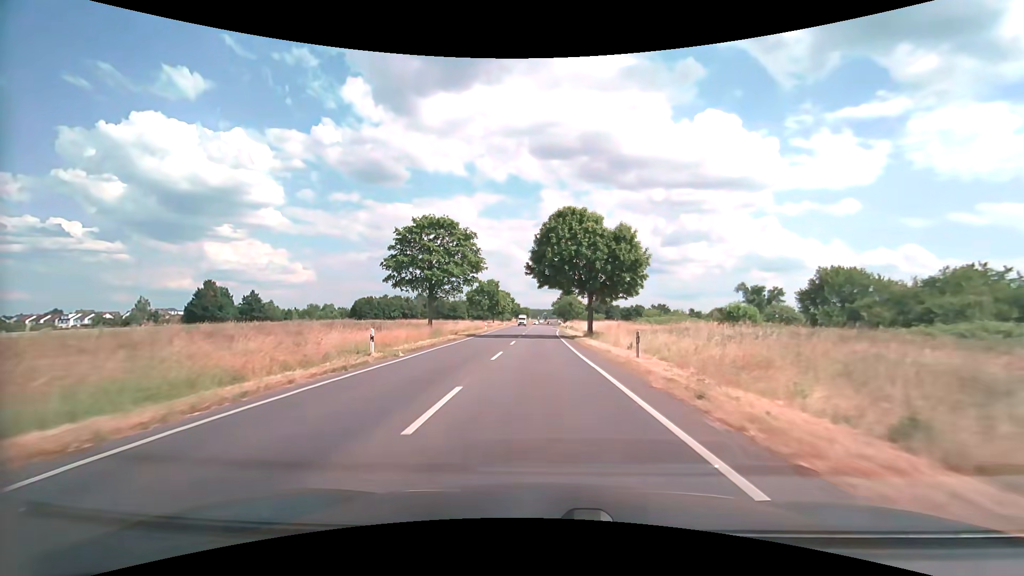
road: secondary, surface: asphalt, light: Day
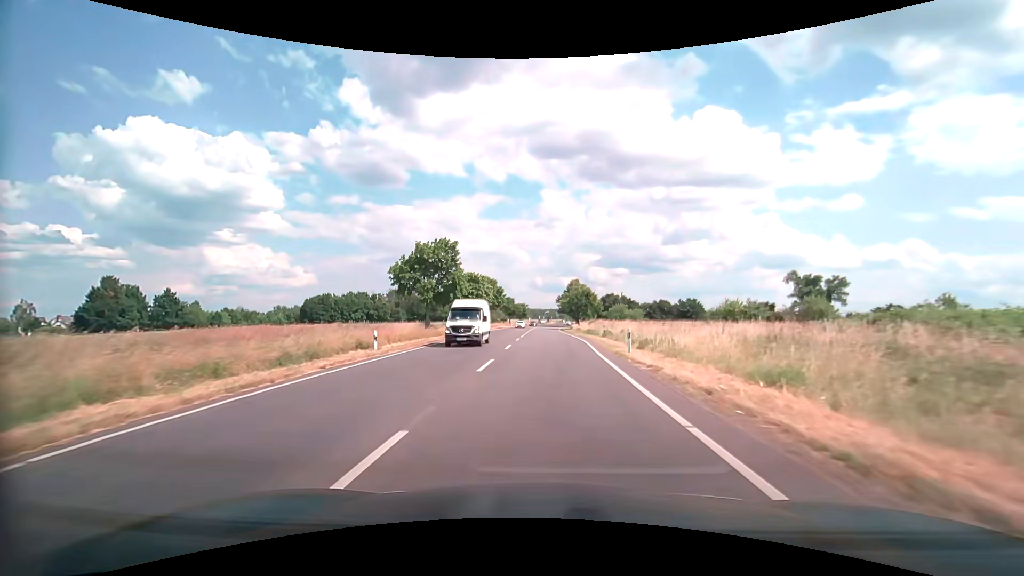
(-0.4, +48.1) m; 0°
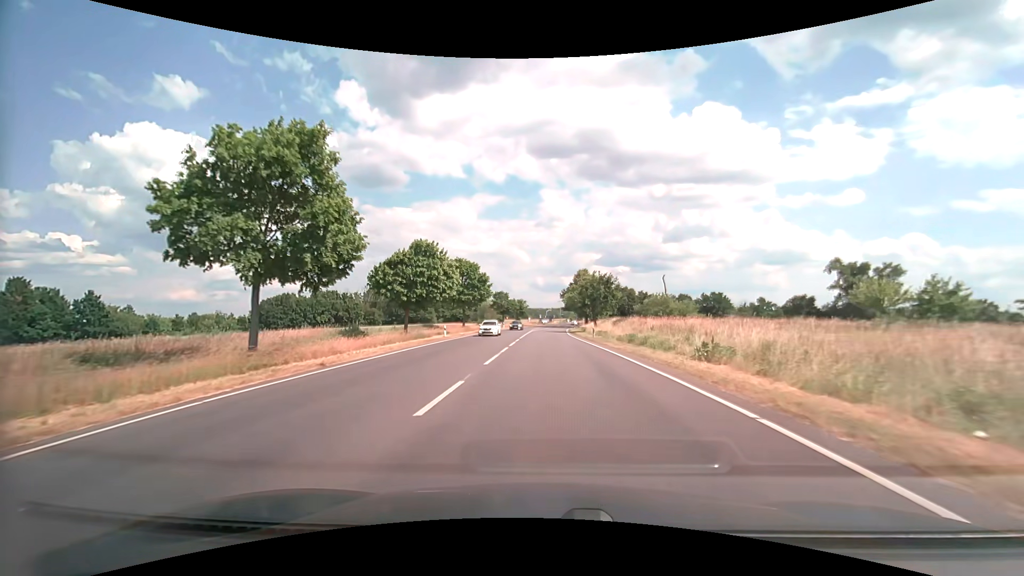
(-0.1, +28.2) m; 0°
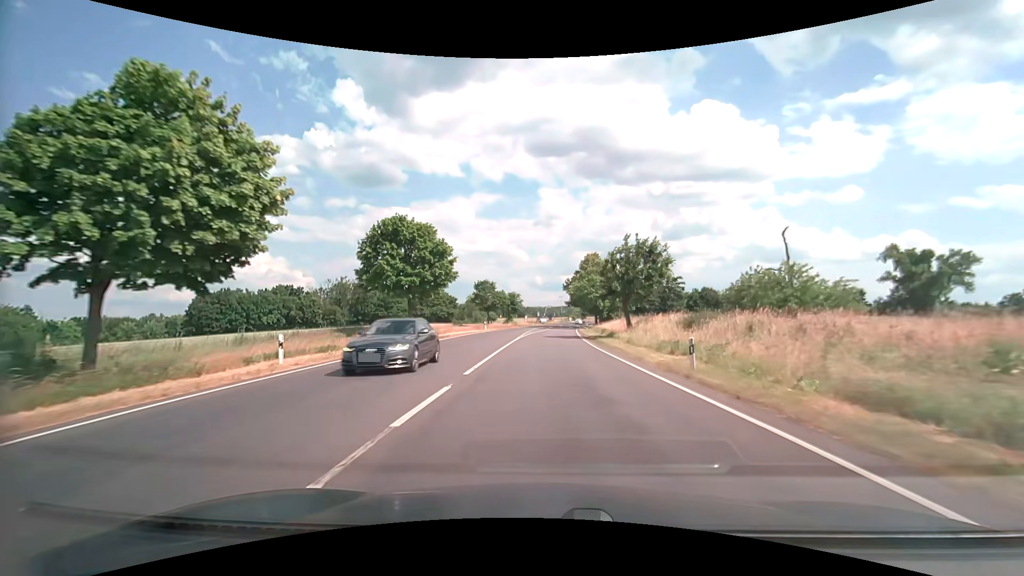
(0.0, +27.8) m; 0°
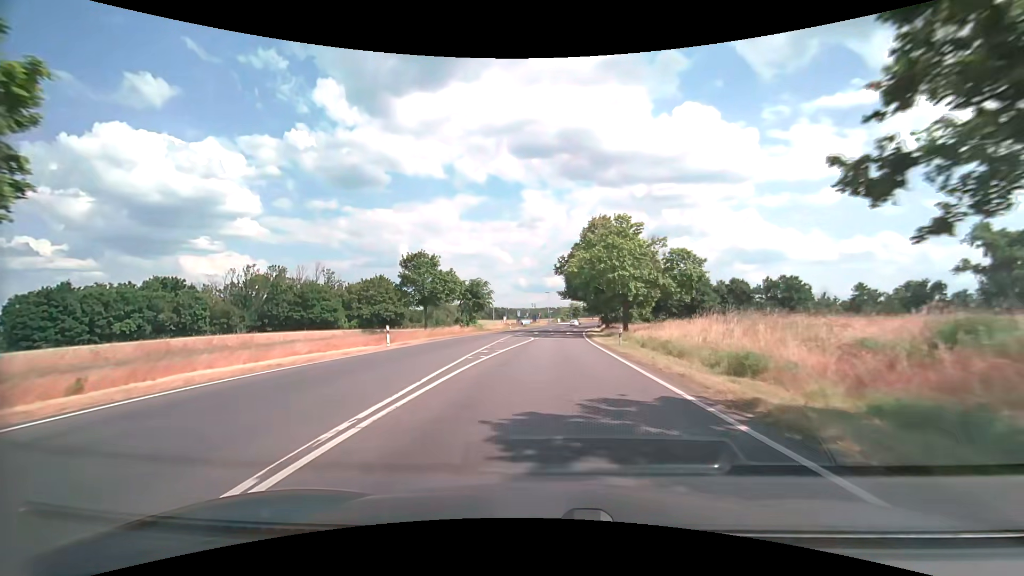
(+0.3, +36.3) m; +2°
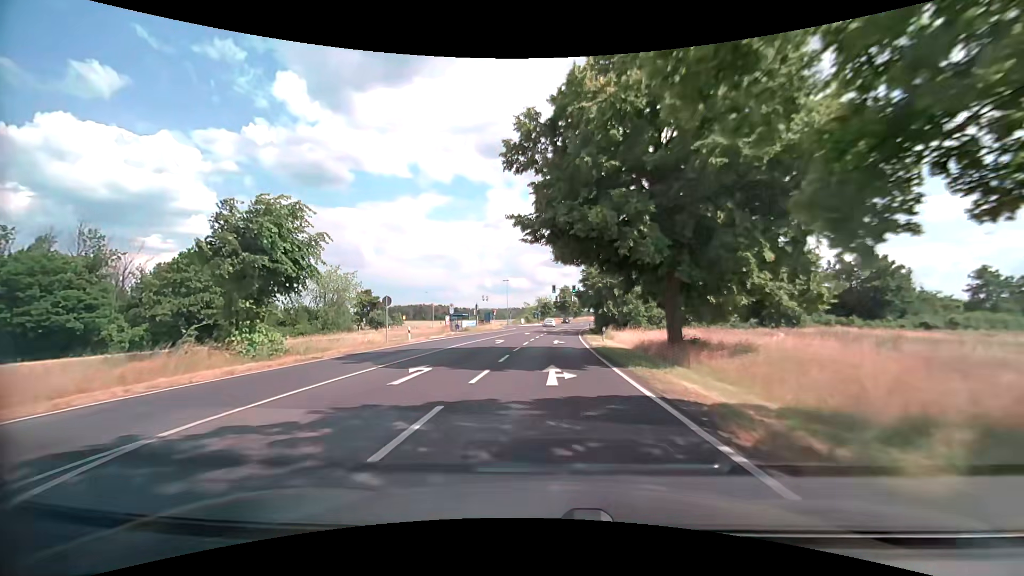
(+1.6, +44.2) m; +4°
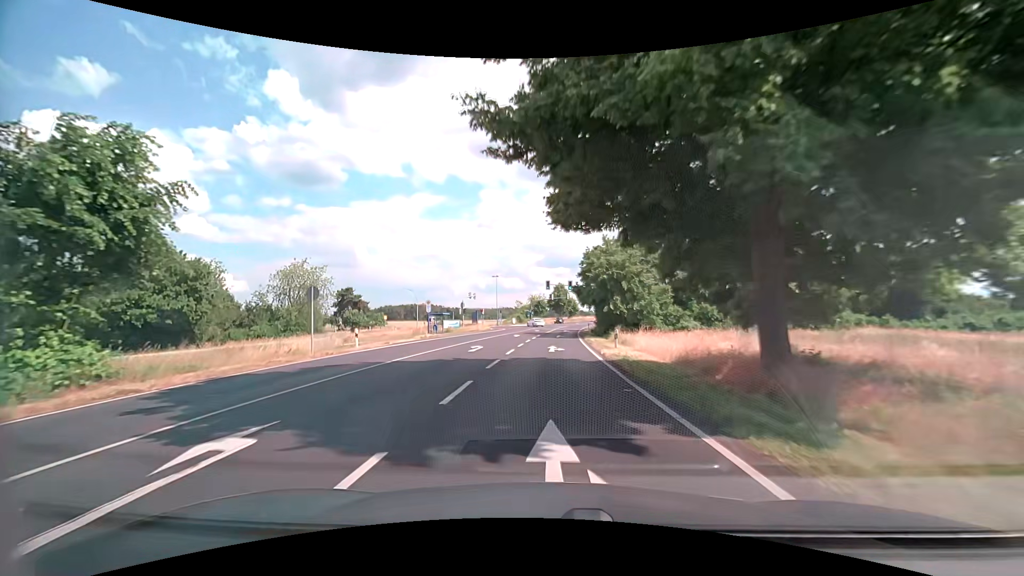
(0.0, +8.7) m; +1°
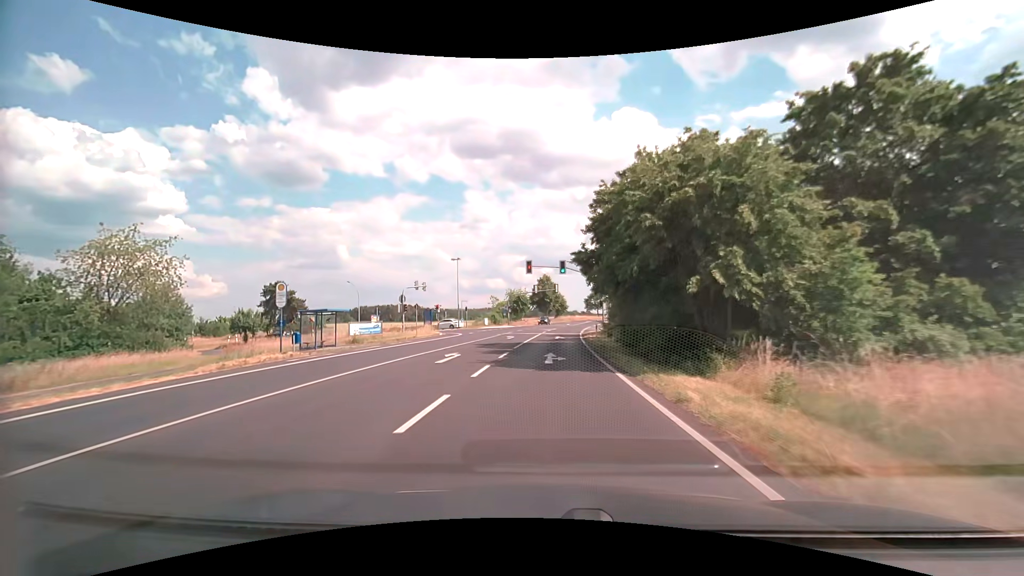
(+0.5, +26.0) m; +2°
(0, +10) (0, +20) (+1, +30) (+1, +40) (+2, +50) (+3, +60) (+4, +70) (+6, +80) (+7, +90) (+9, +99) m
